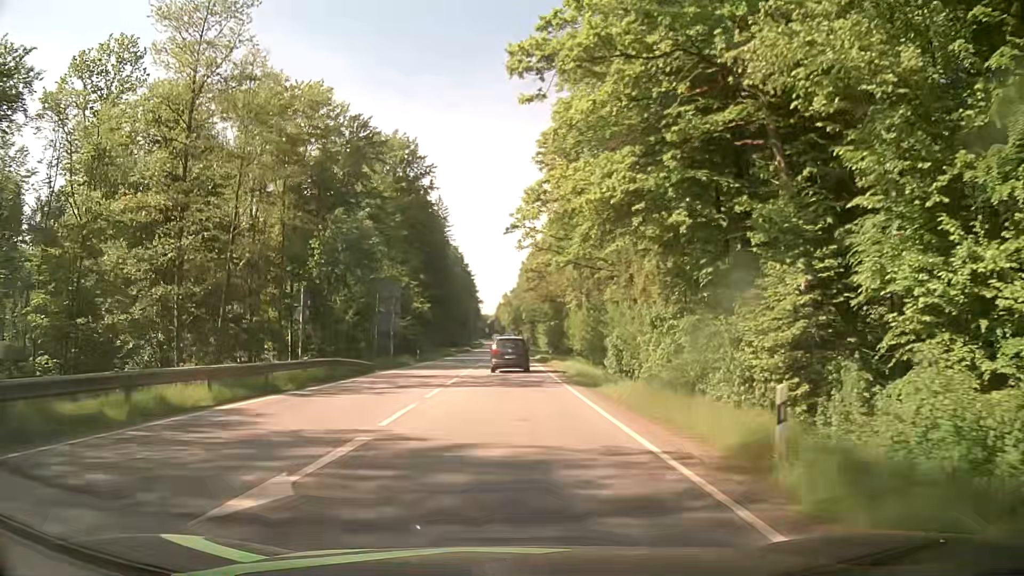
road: secondary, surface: asphalt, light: Day
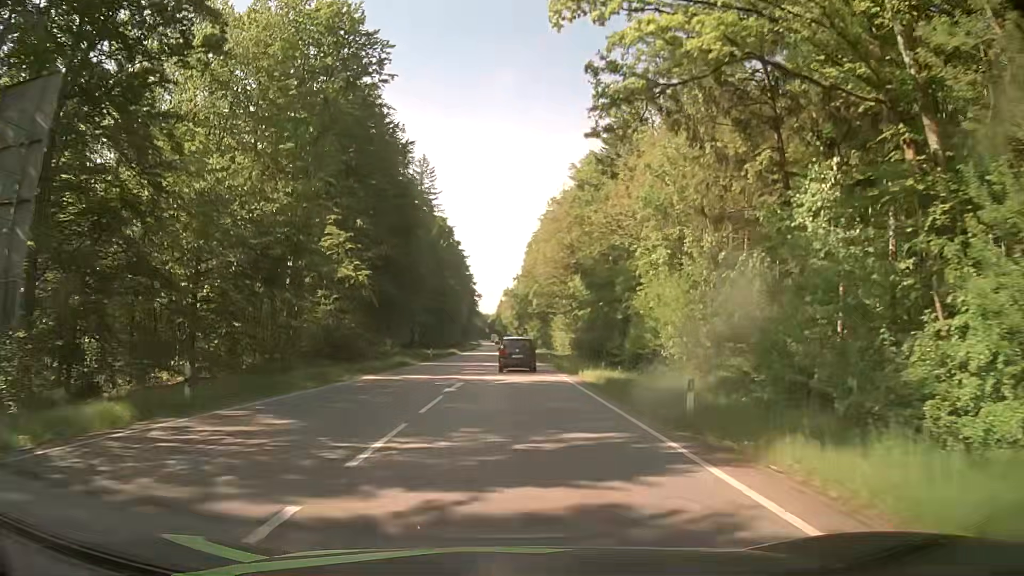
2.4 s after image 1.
(0.0, +39.9) m; 0°
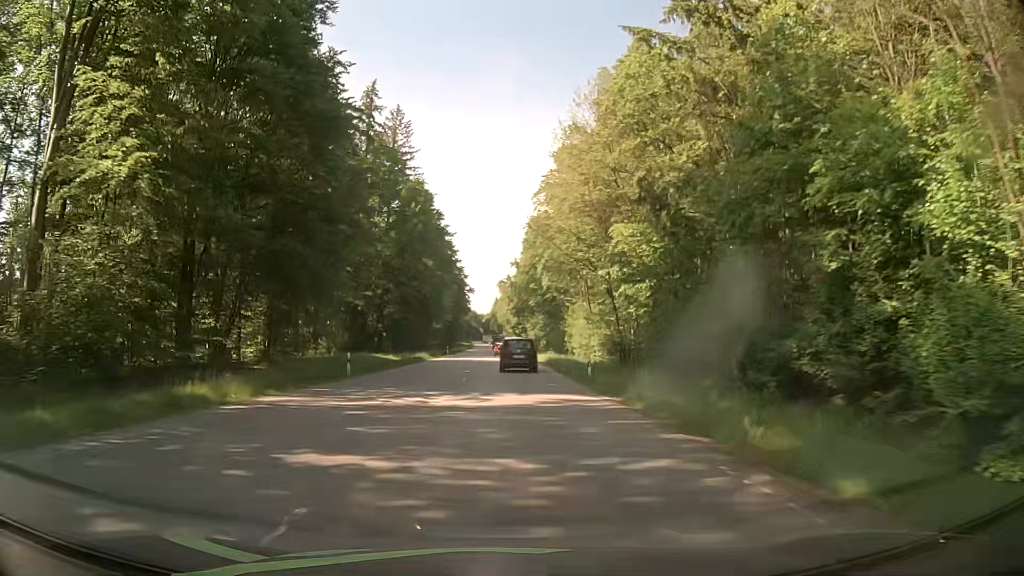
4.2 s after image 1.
(+0.1, +30.8) m; 0°
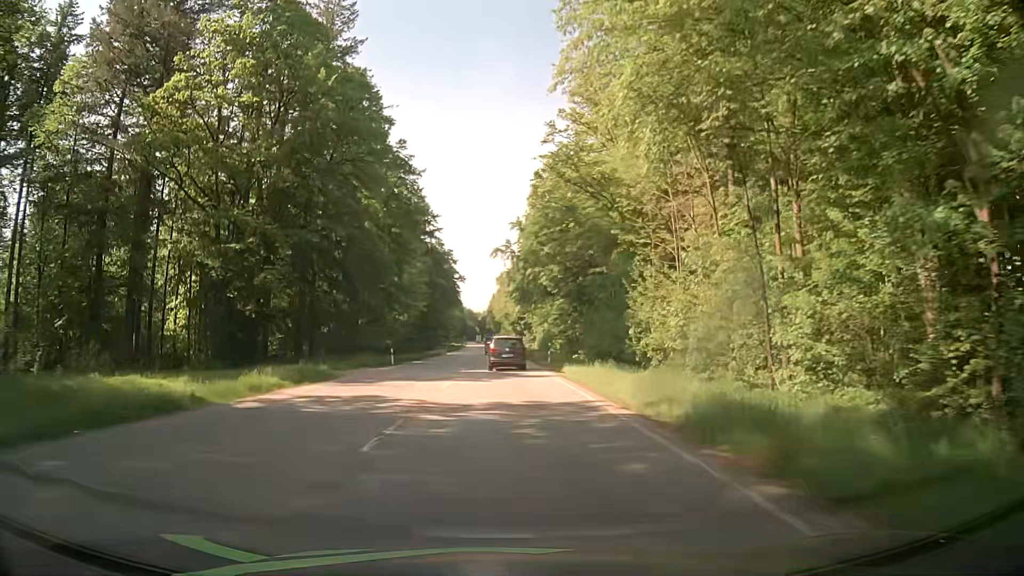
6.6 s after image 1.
(-0.1, +41.5) m; 0°
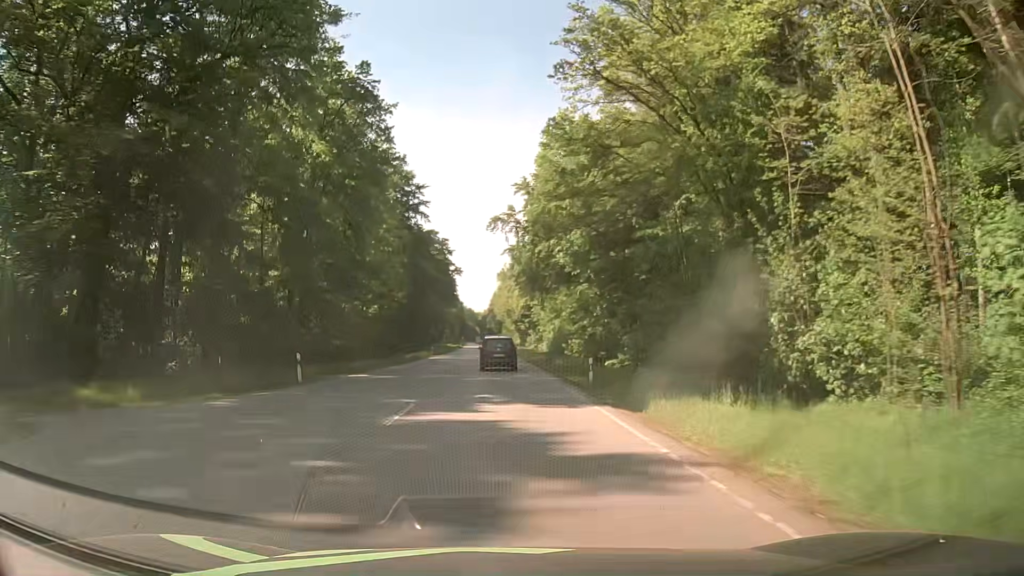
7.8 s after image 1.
(+0.1, +20.8) m; 0°
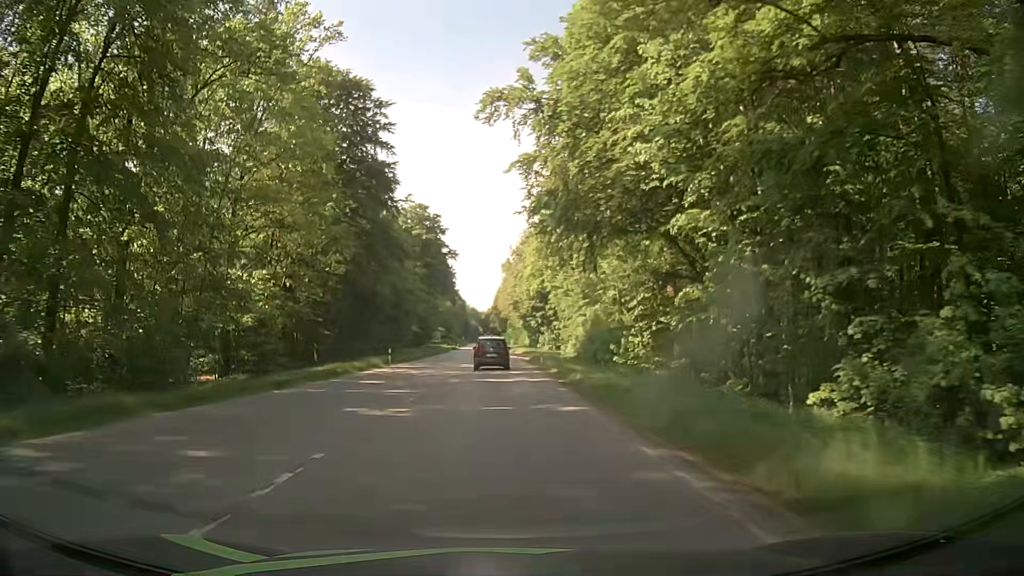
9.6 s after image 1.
(0.0, +31.3) m; 0°
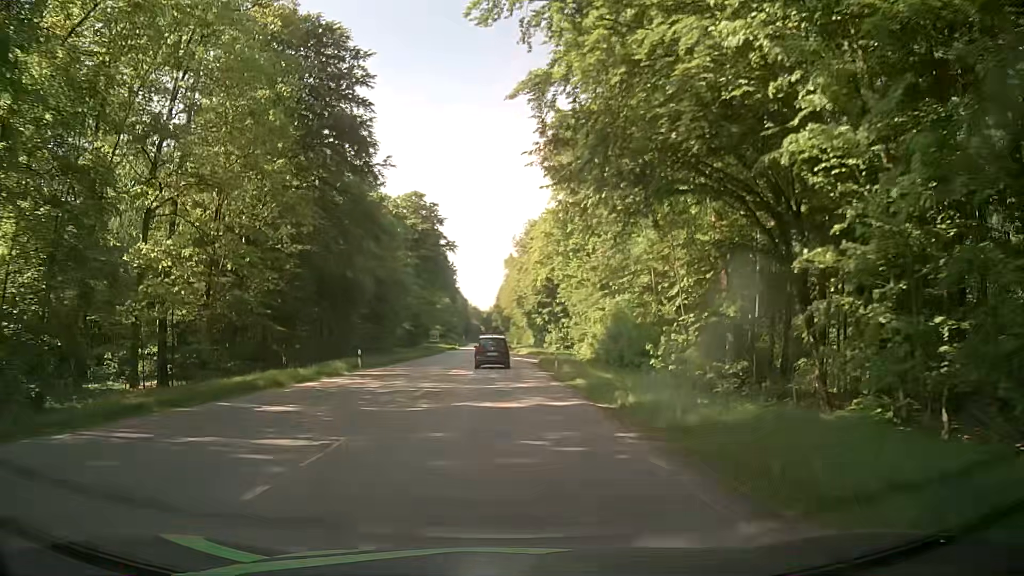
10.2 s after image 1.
(0.0, +10.5) m; 0°
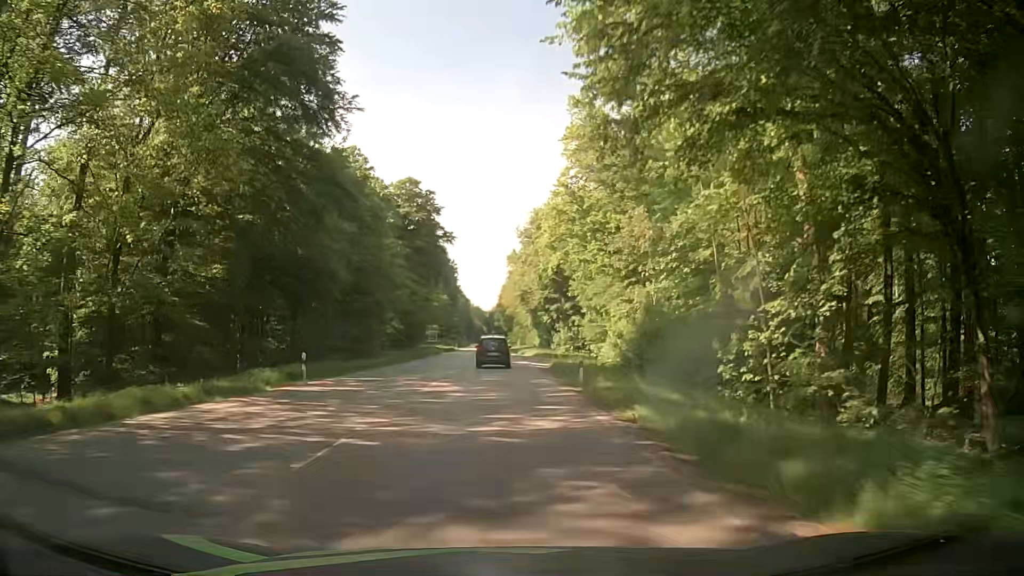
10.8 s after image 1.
(0.0, +10.5) m; 0°
(0, +10) (0, +20) (0, +30) (0, +40) (0, +50) (0, +60) (0, +70) (0, +80) (-1, +90) (-1, +100) m
